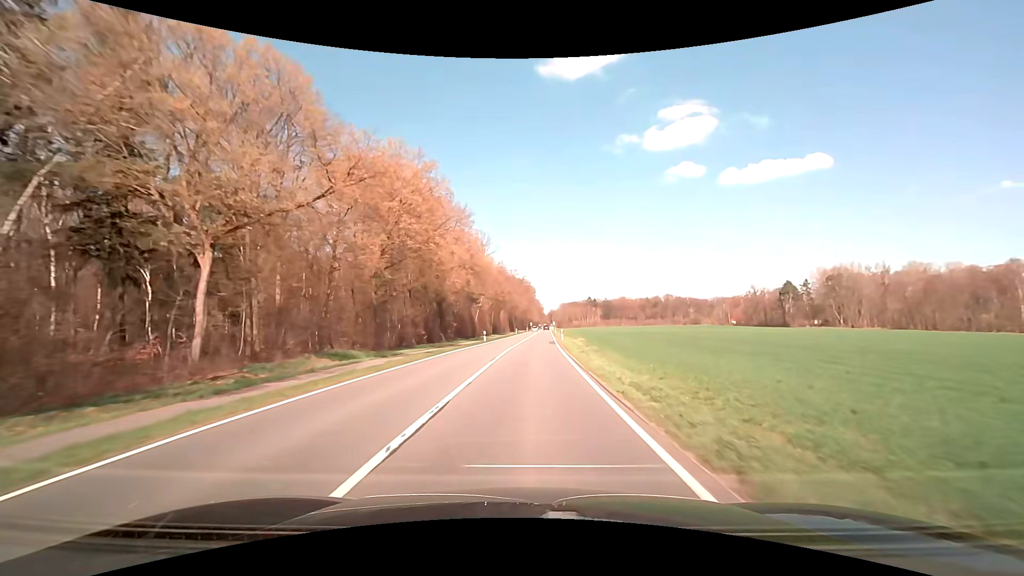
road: primary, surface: asphalt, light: Day
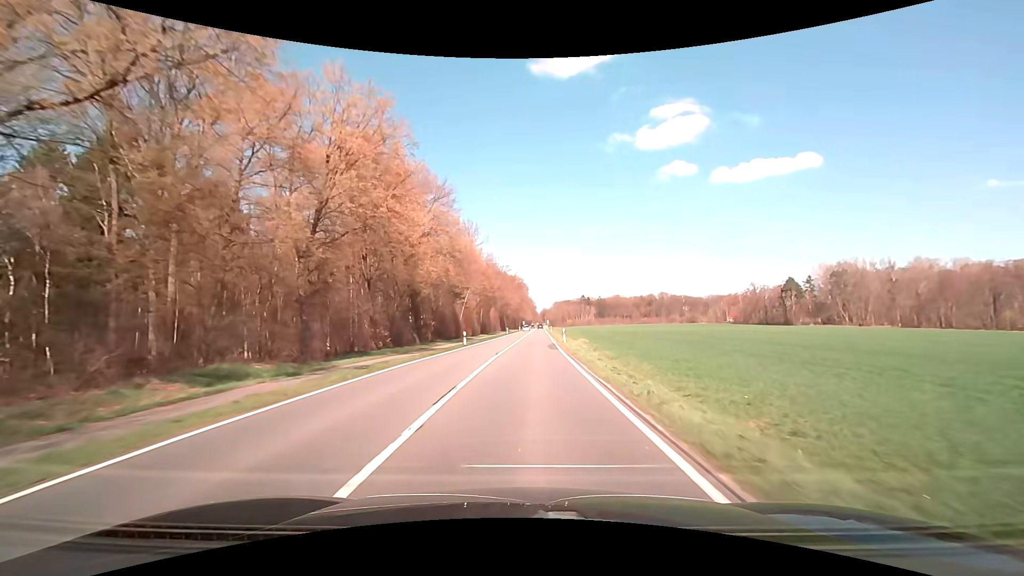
(+0.1, +10.7) m; +1°
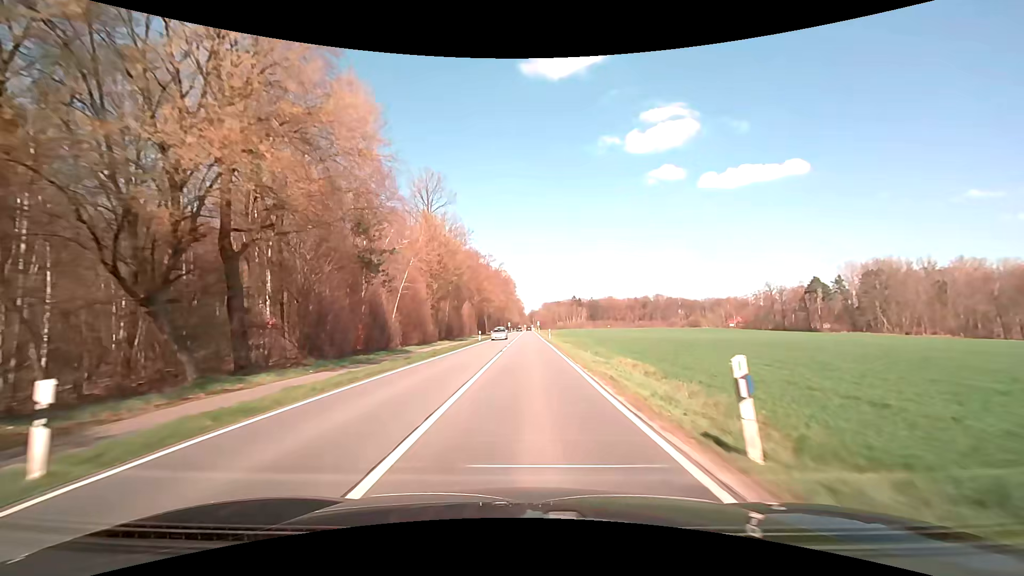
(+0.4, +32.1) m; +1°
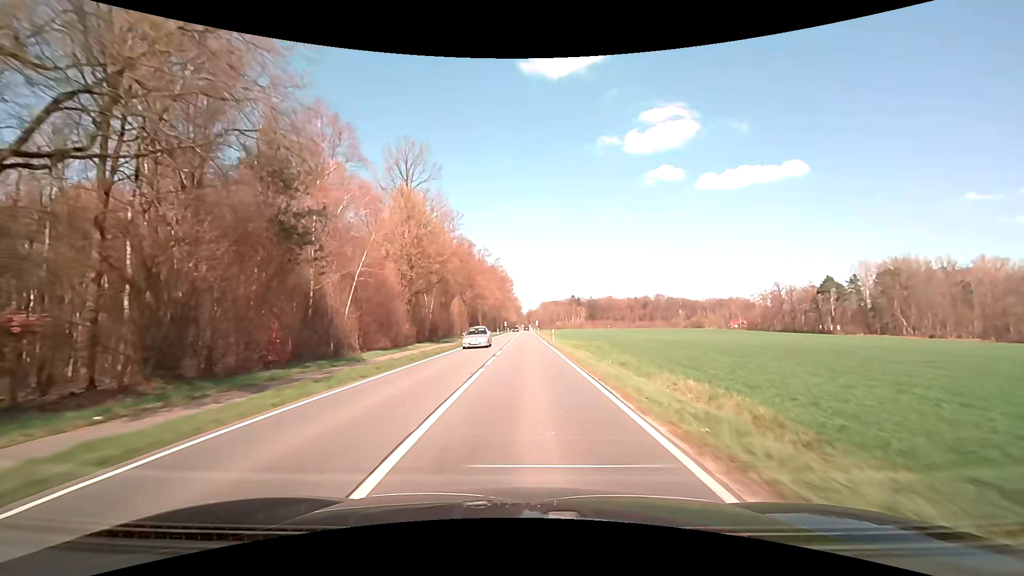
(+0.1, +10.7) m; +1°
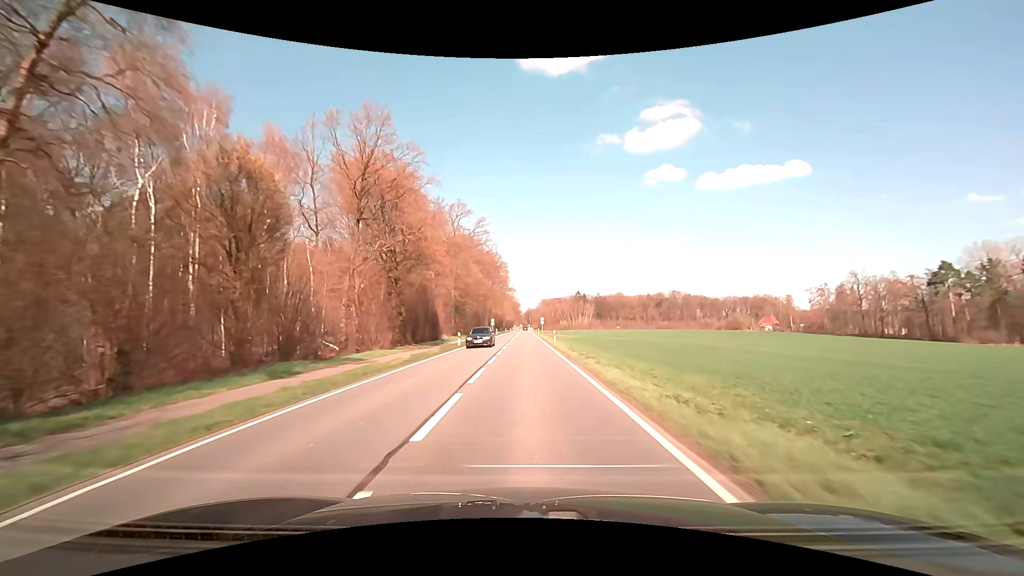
(+0.1, +53.5) m; 0°
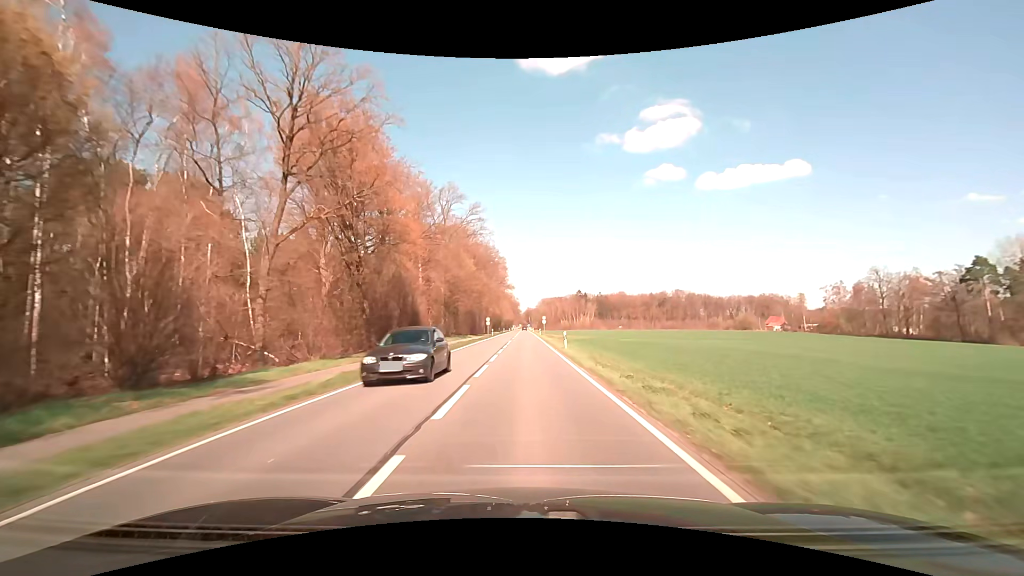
(0.0, +10.7) m; 0°
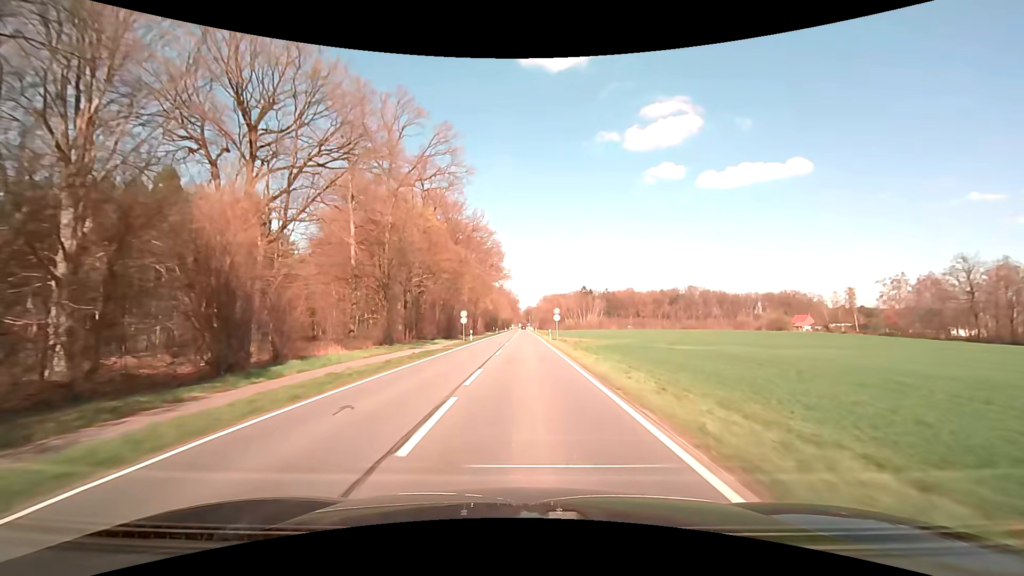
(+0.1, +32.1) m; 0°
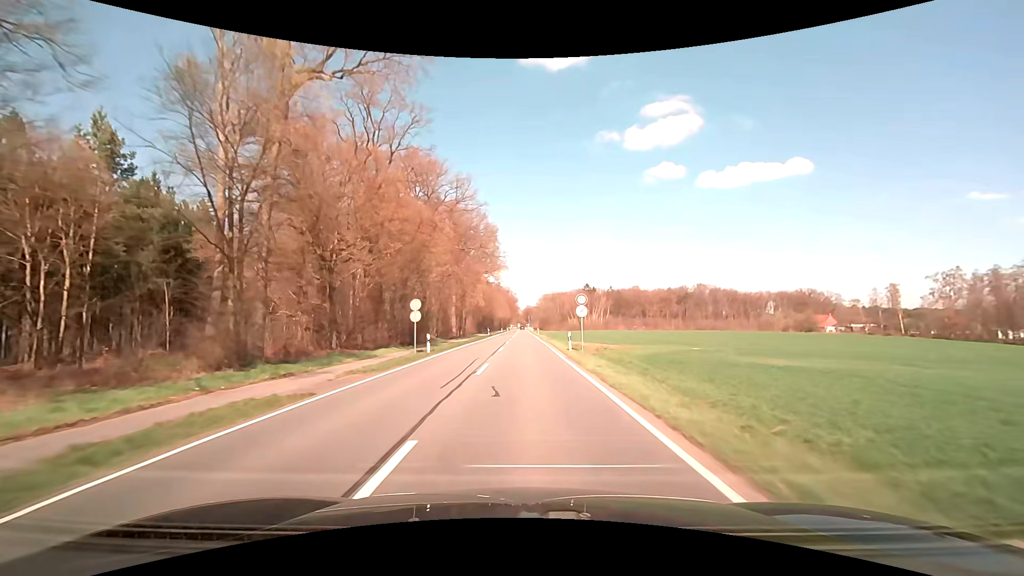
(0.0, +21.4) m; 0°
(0, +10) (0, +20) (0, +30) (0, +40) (0, +50) (0, +60) (0, +70) (0, +80) (0, +90) (0, +100) m
